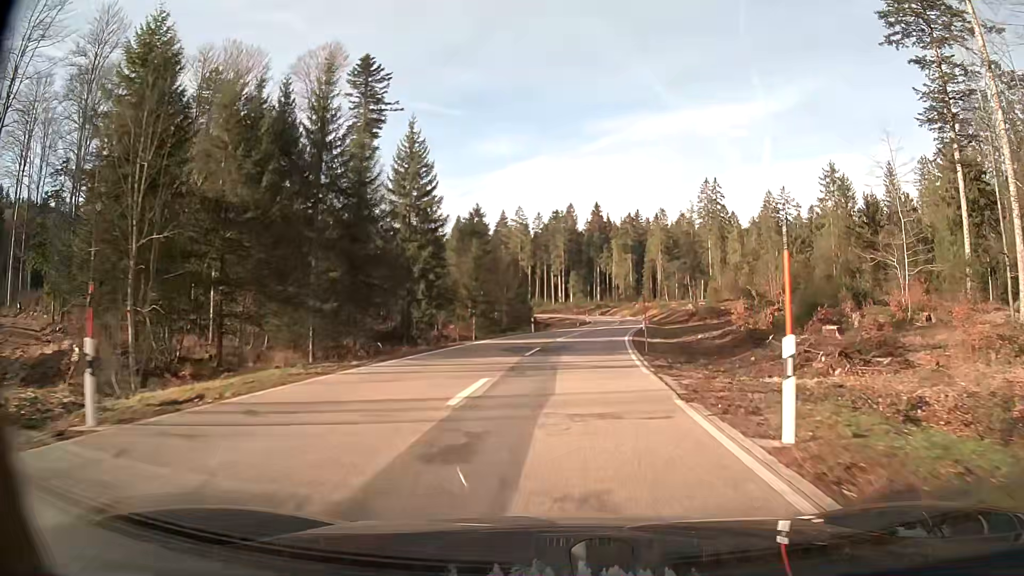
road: secondary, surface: asphalt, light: Day
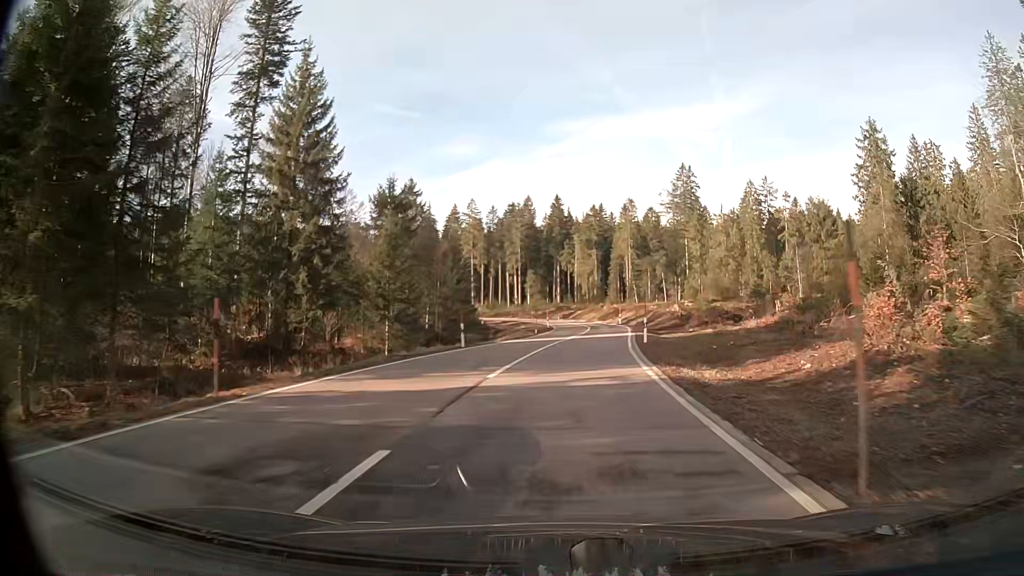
(+0.6, +19.7) m; +4°
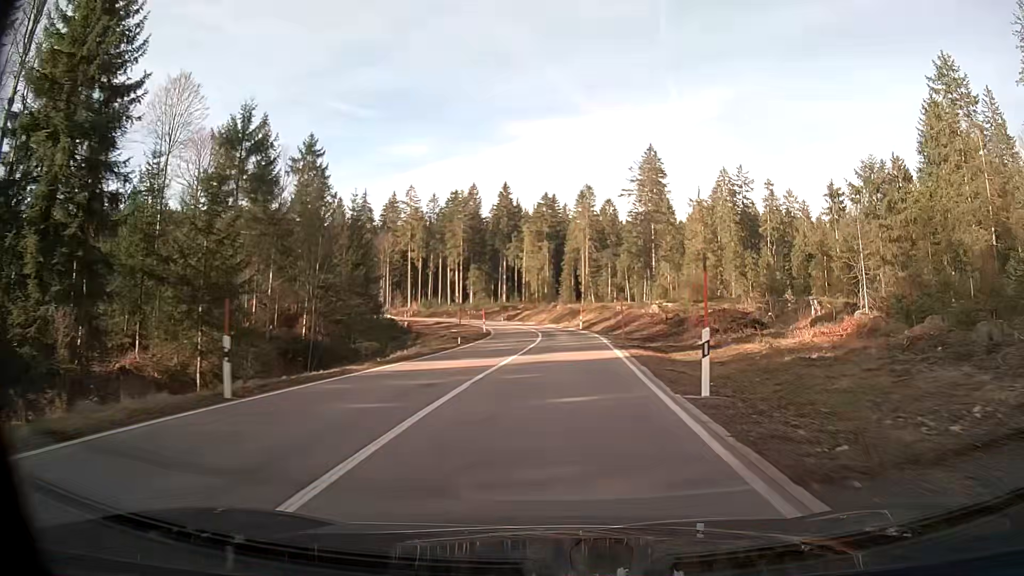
(+0.7, +19.4) m; +4°
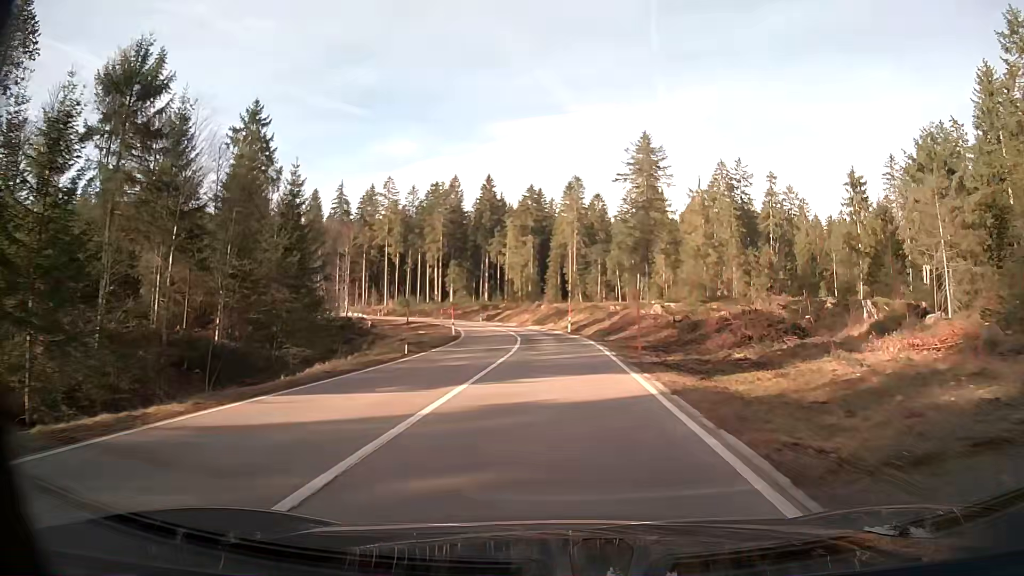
(+0.1, +9.6) m; +1°
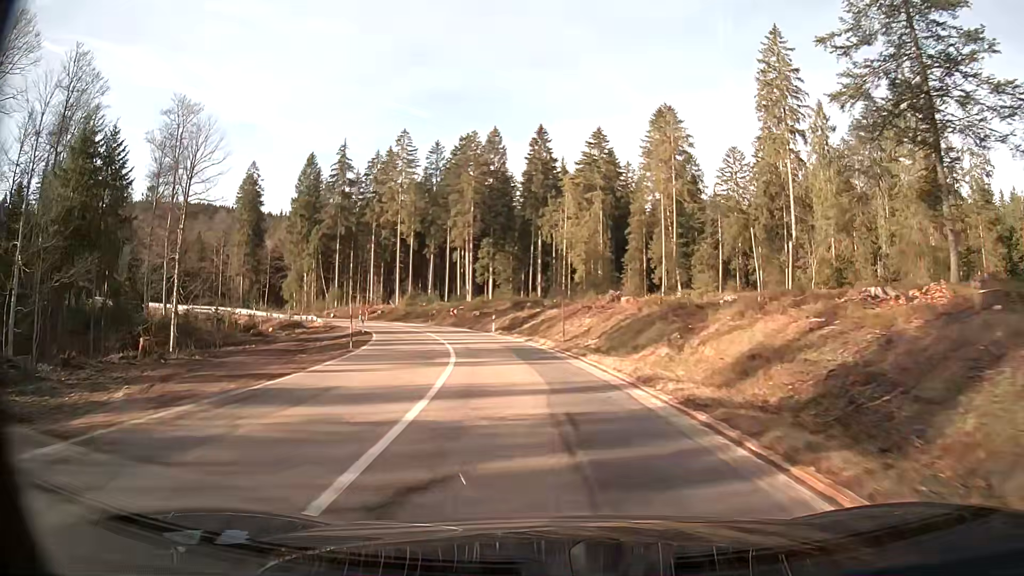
(-1.8, +46.8) m; -8°
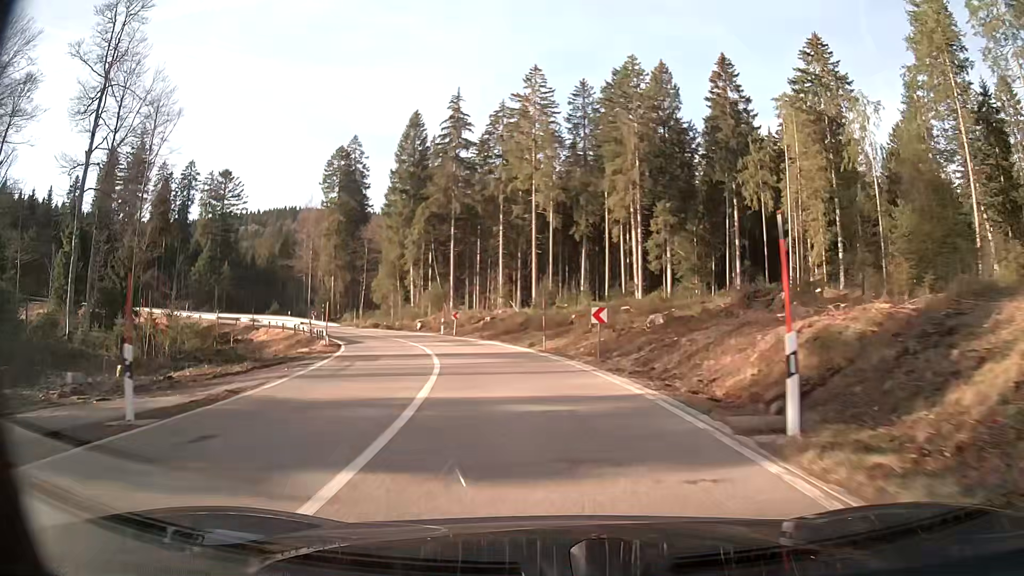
(-4.4, +35.6) m; -15°
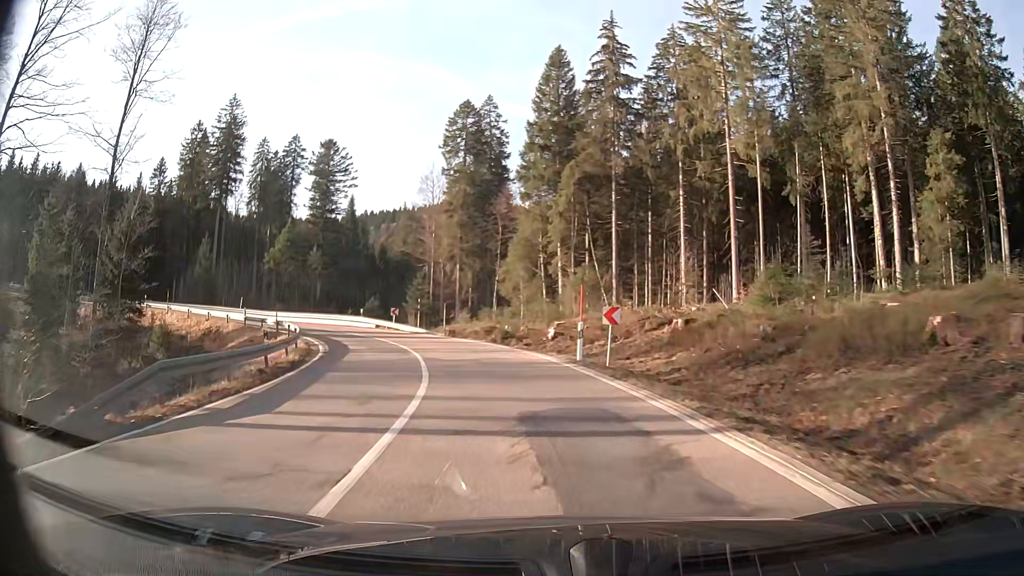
(-3.3, +26.0) m; -15°
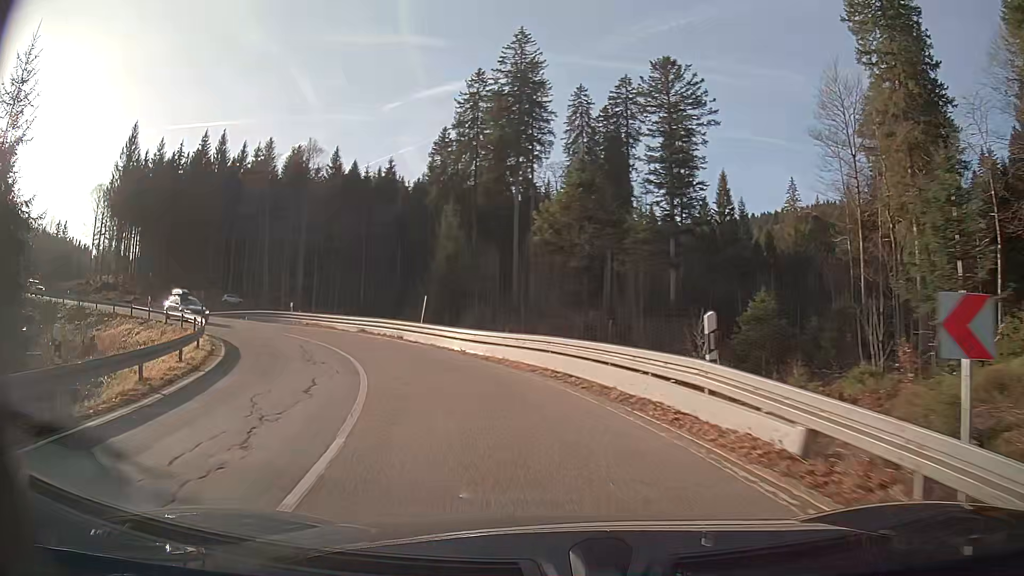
(-10.9, +39.8) m; -34°
